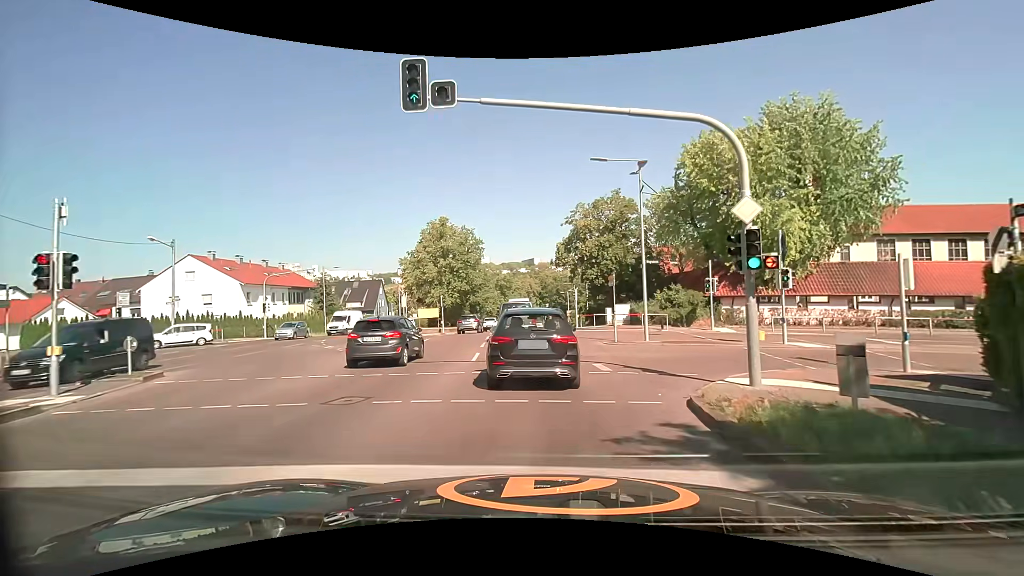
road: secondary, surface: asphalt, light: Day
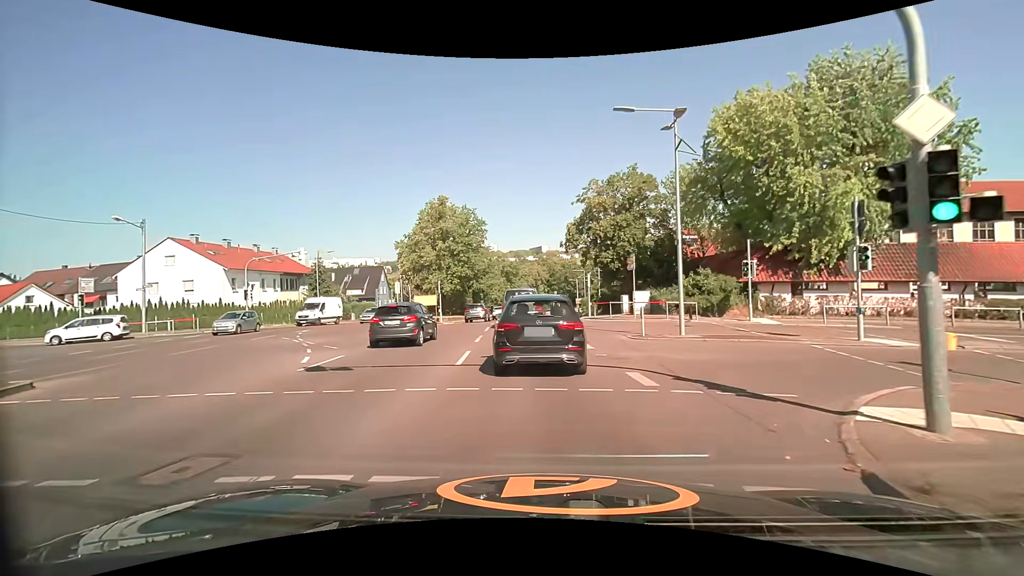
(-0.1, +4.2) m; -1°
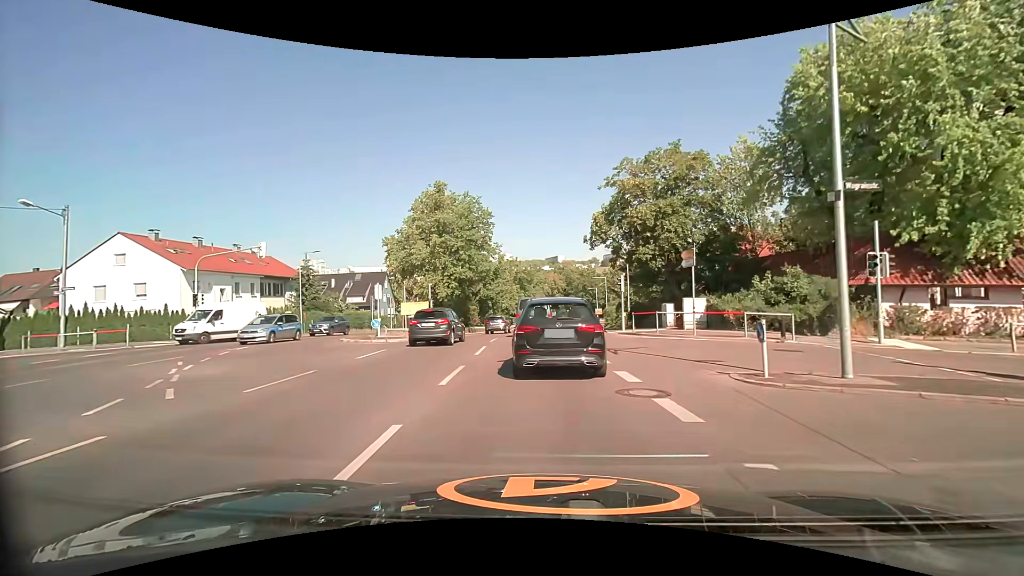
(-0.2, +8.4) m; -2°
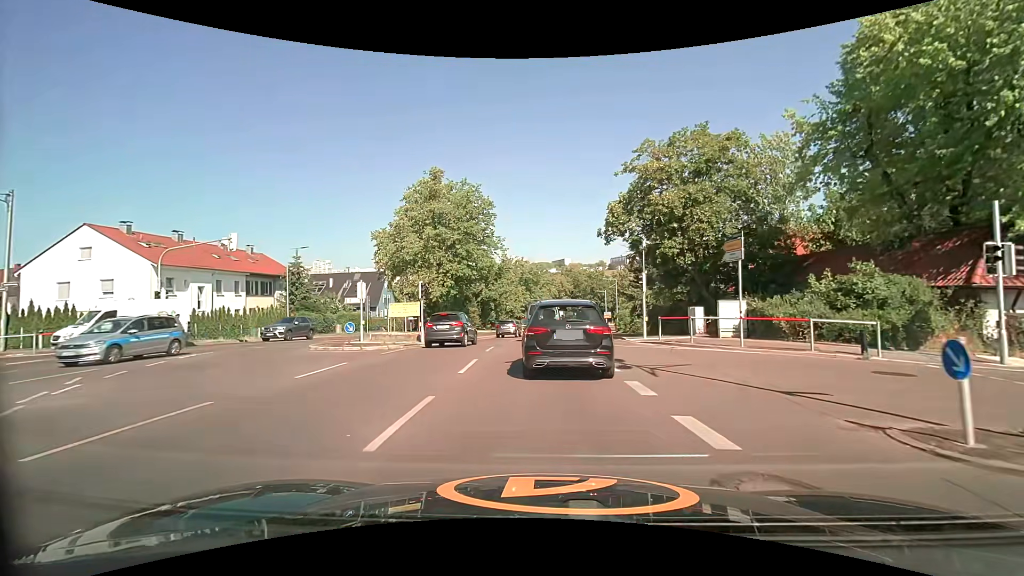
(0.0, +4.1) m; -1°
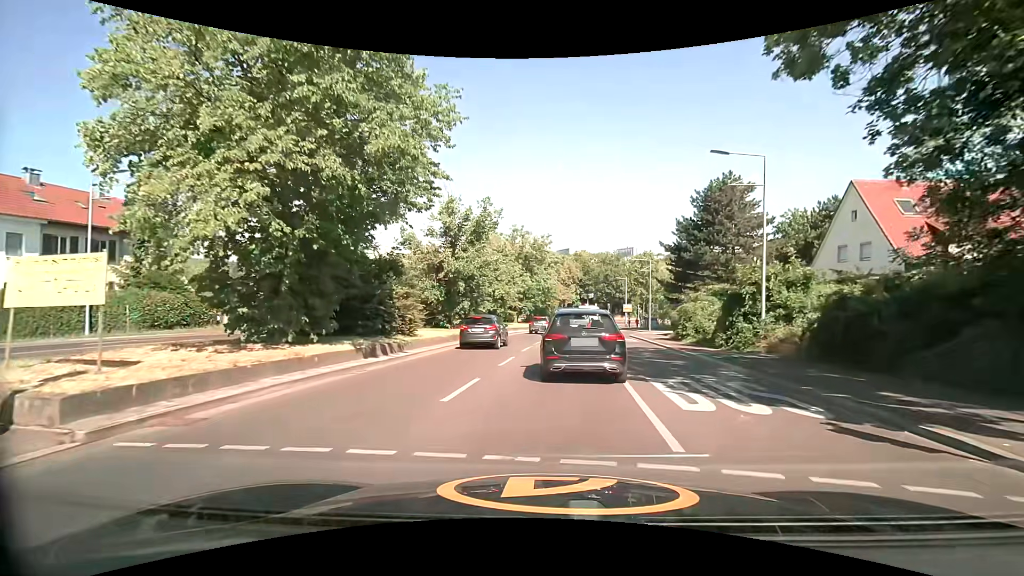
(-0.1, +21.4) m; 0°
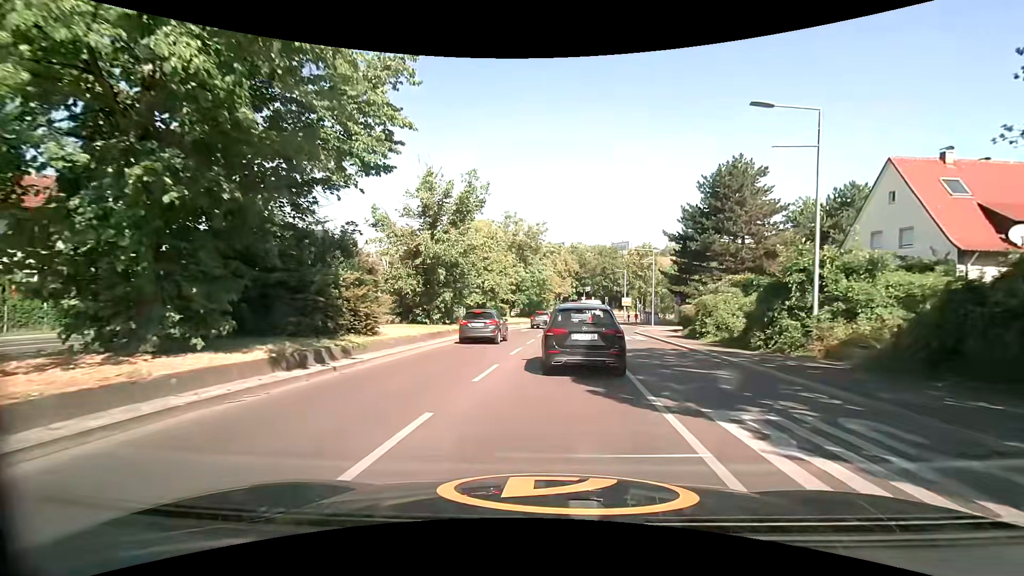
(0.0, +4.3) m; +1°
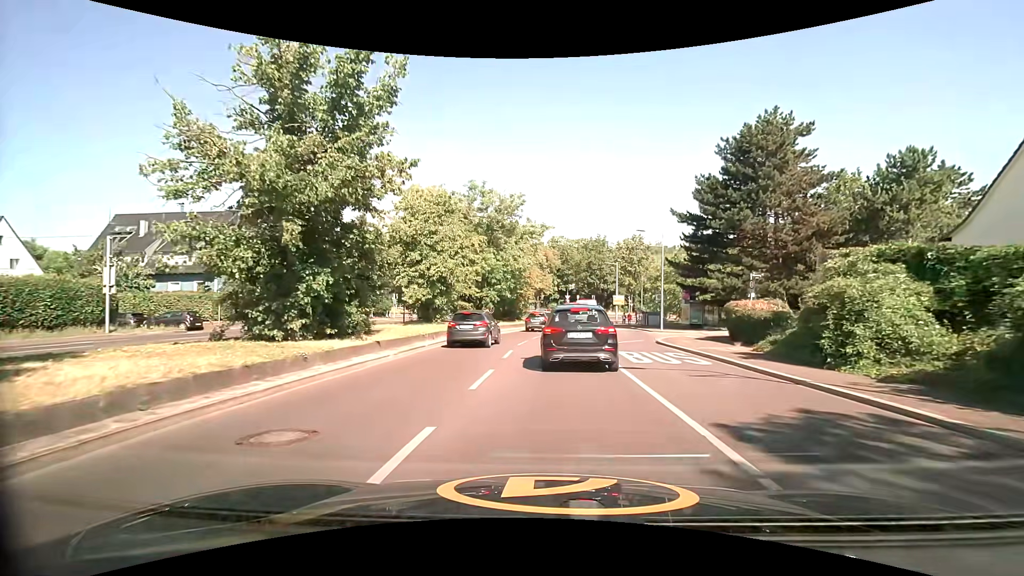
(+0.2, +12.8) m; +3°
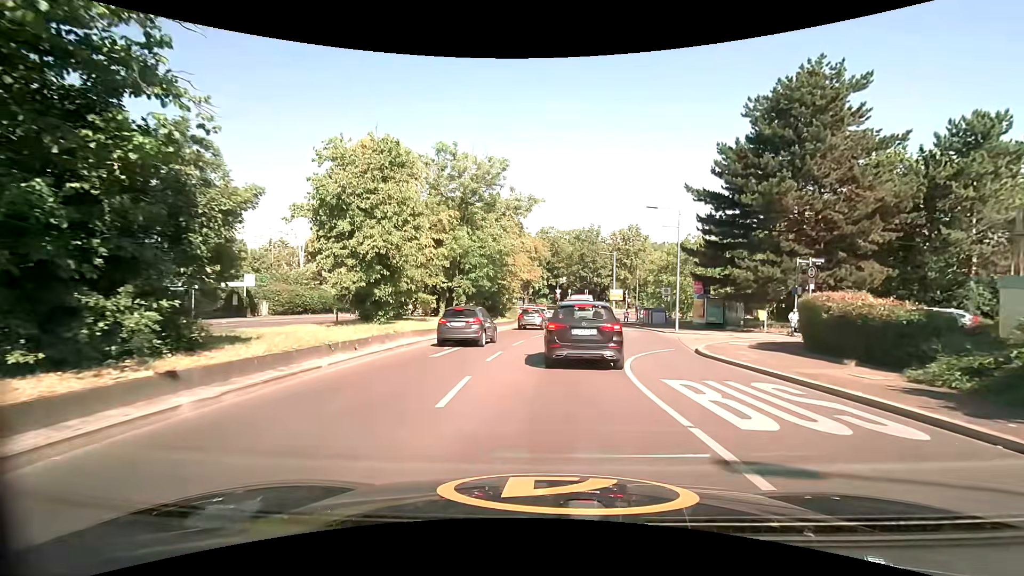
(0.0, +8.1) m; 0°
(0, +10) (+1, +20) (+2, +30) (+3, +40) (+4, +50) (+4, +60) (+6, +70) (+11, +78) (+19, +84) (+28, +86) m
